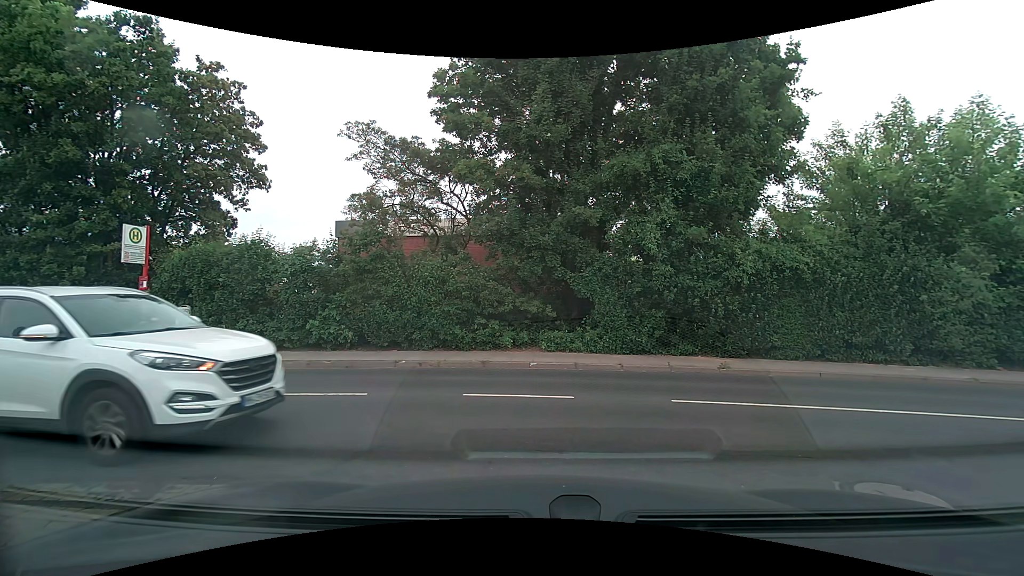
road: service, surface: paving_stones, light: Day
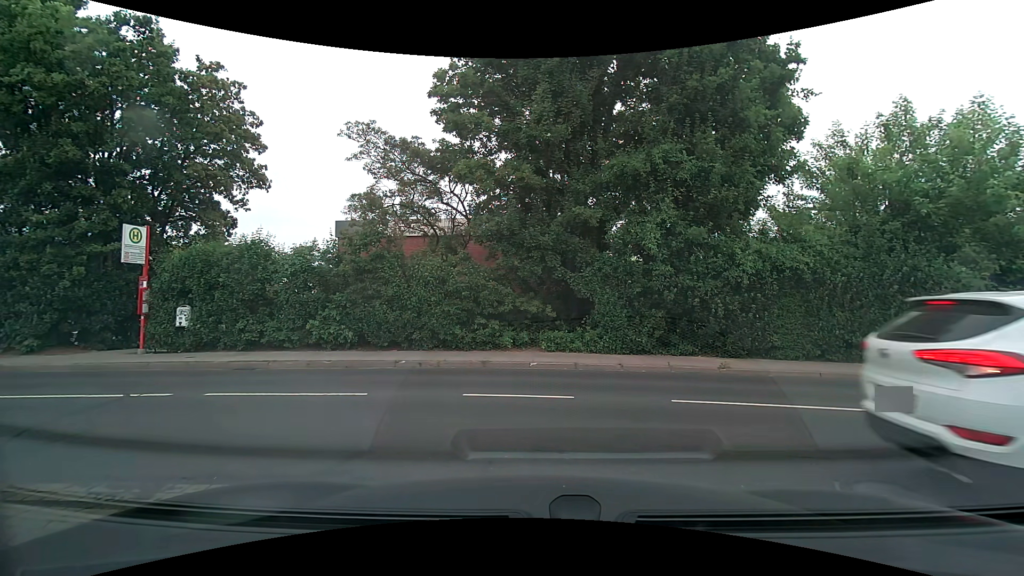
(0.0, 0.0) m; 0°
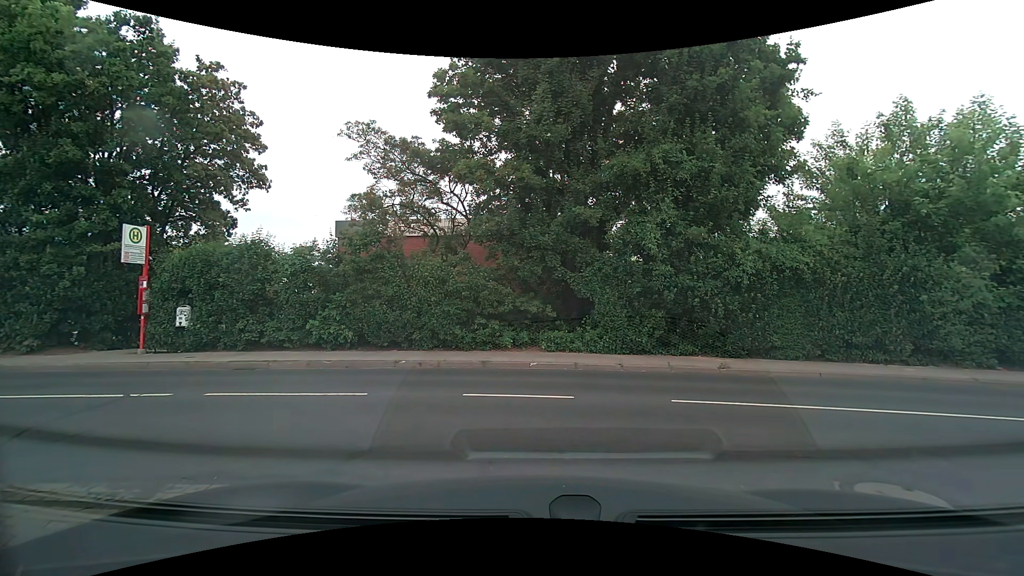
(0.0, 0.0) m; 0°
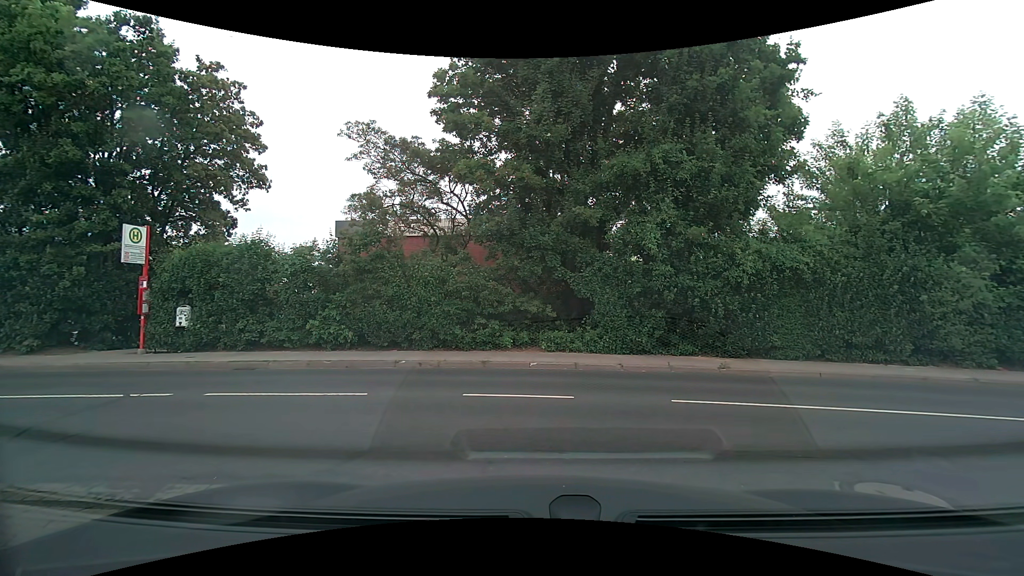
(0.0, 0.0) m; 0°
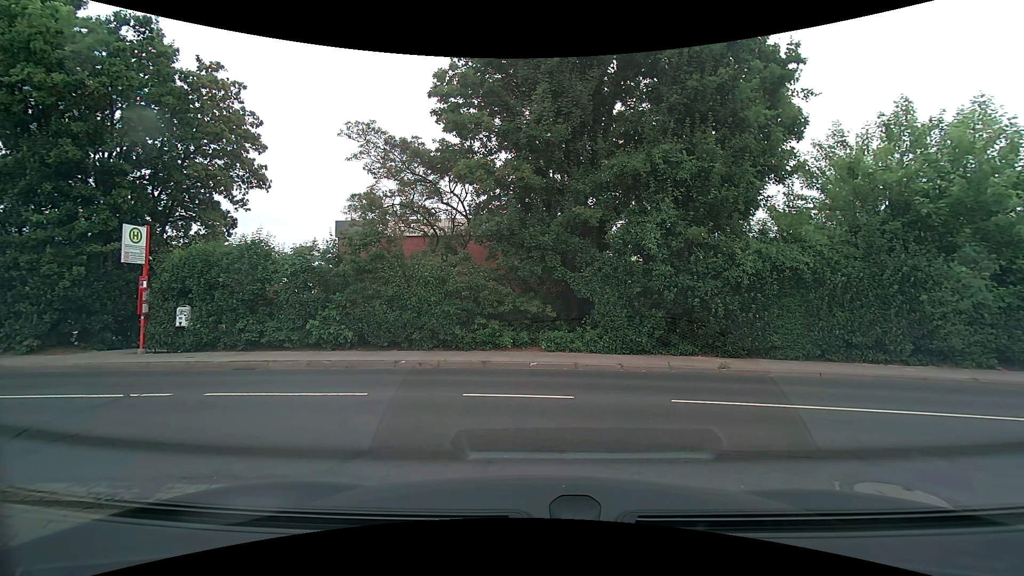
(0.0, 0.0) m; 0°
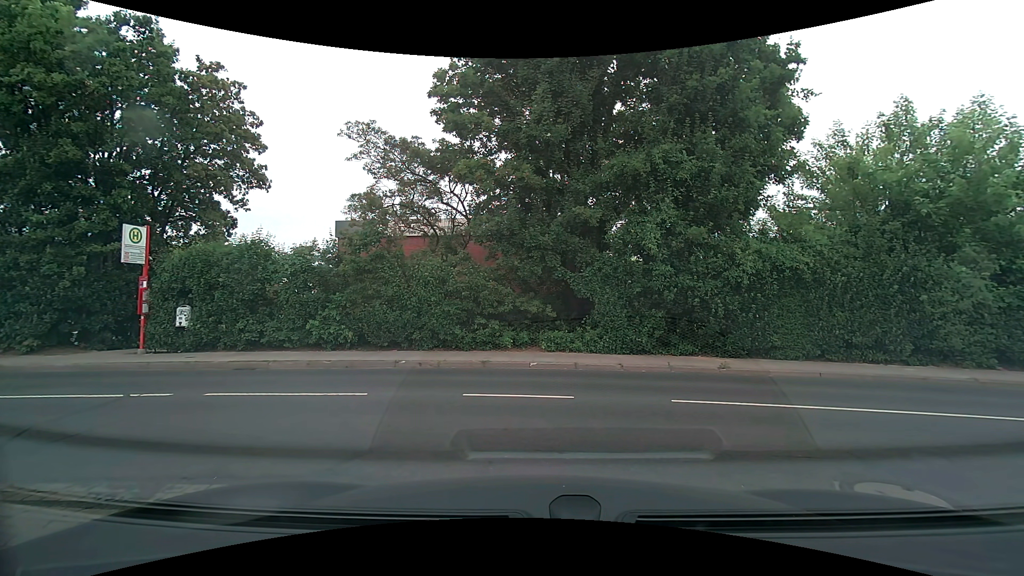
(0.0, 0.0) m; 0°
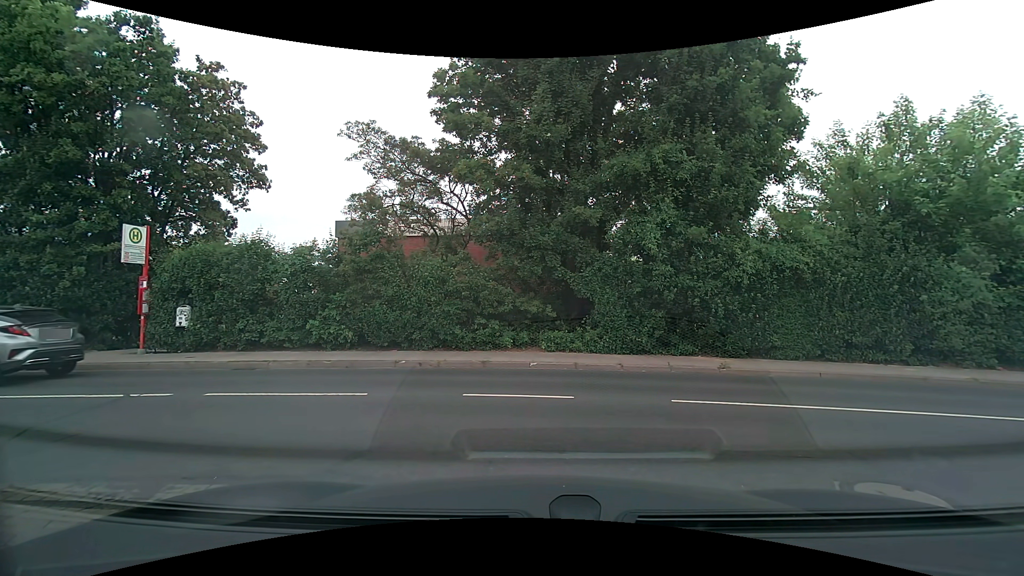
(0.0, 0.0) m; 0°
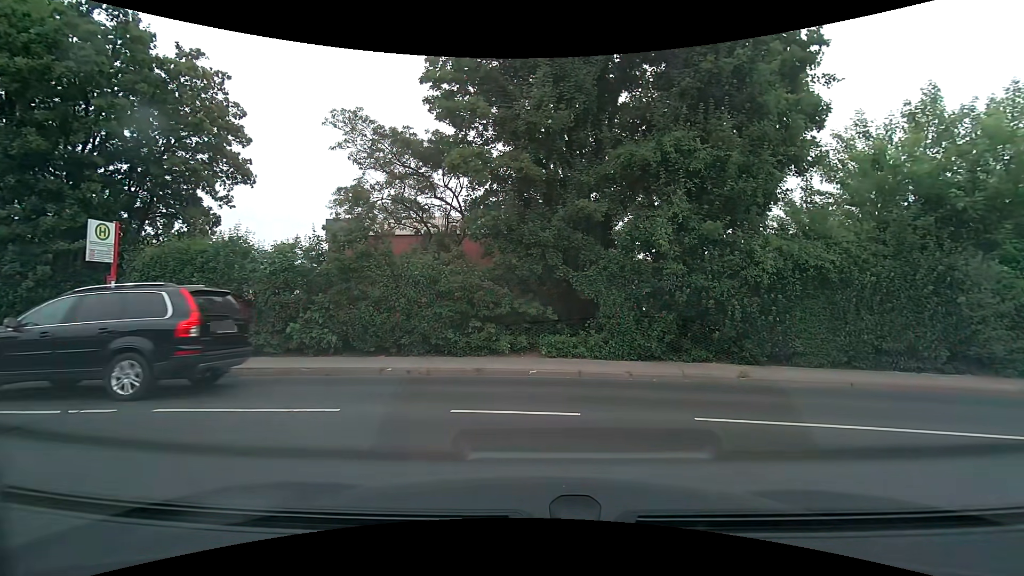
(0.0, +1.0) m; 0°
